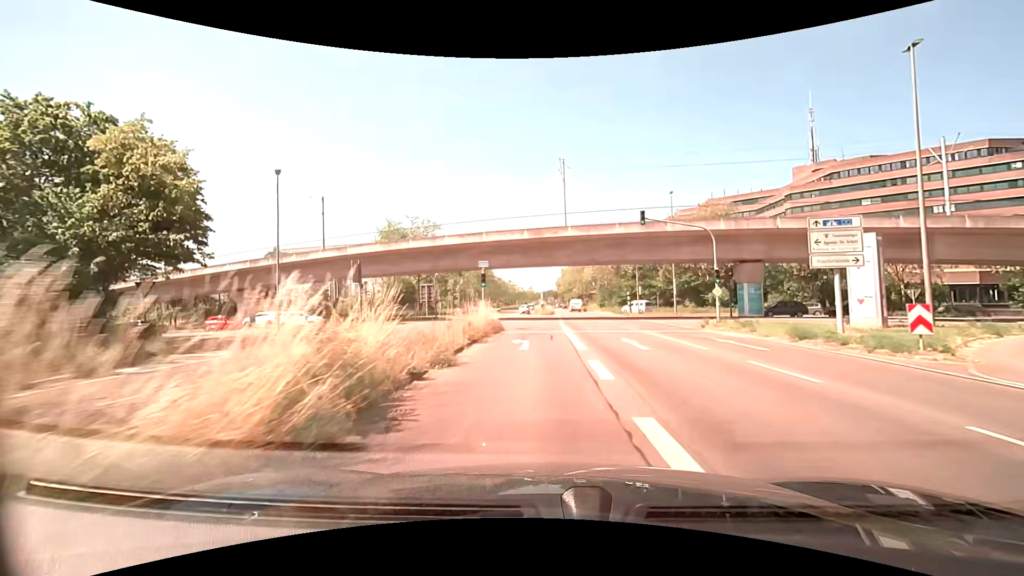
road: secondary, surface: asphalt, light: Day
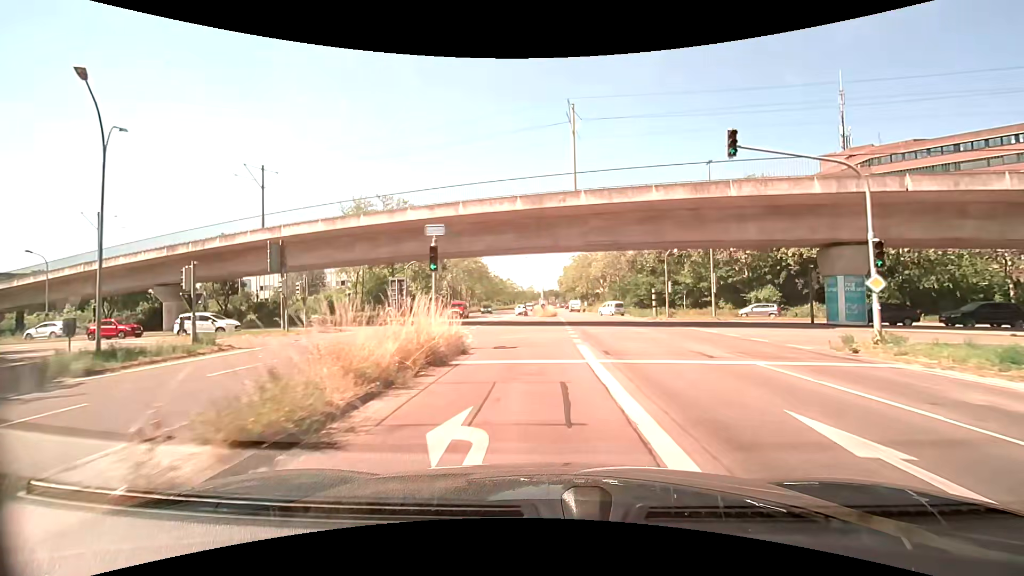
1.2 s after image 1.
(-0.2, +13.1) m; 0°
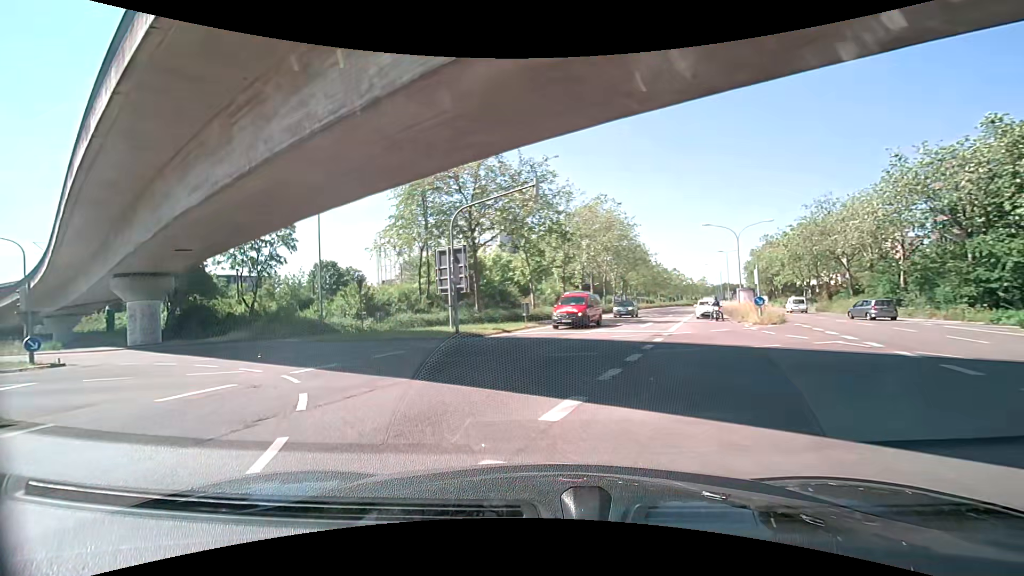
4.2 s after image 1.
(-2.3, +27.4) m; -19°
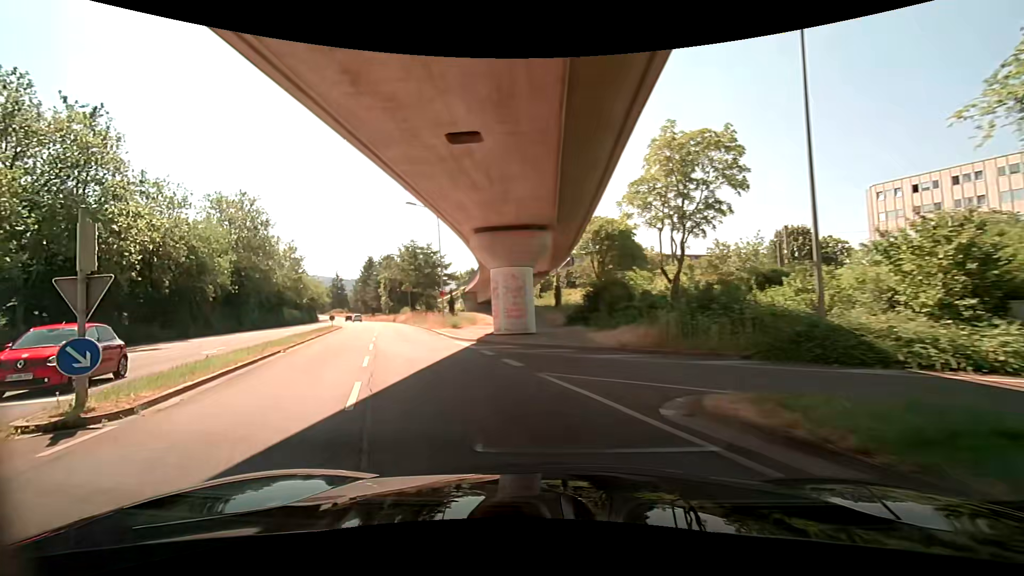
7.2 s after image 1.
(-8.1, +19.2) m; -50°
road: tertiary
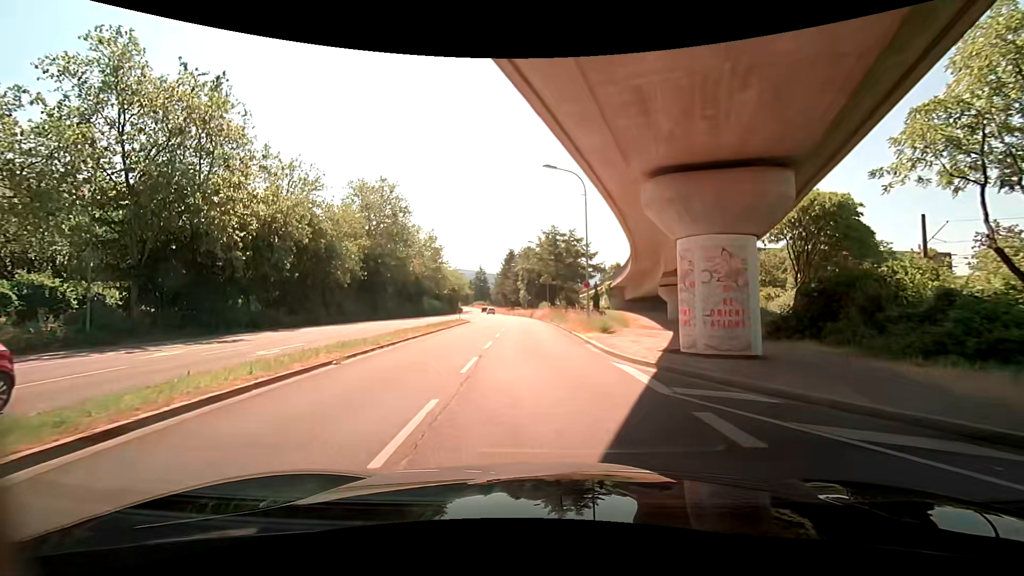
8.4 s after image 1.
(-1.5, +9.1) m; -15°
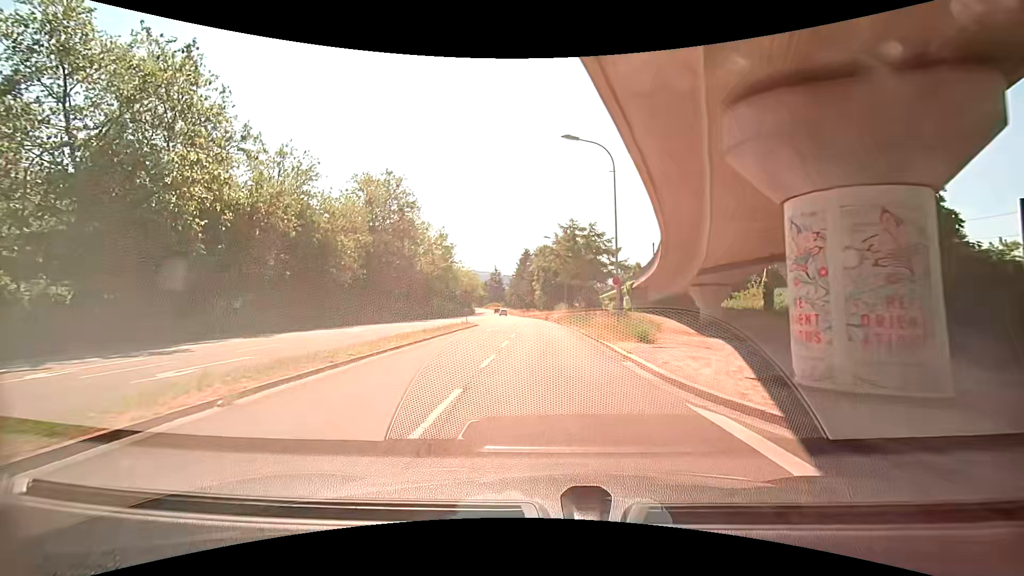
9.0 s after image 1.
(-0.1, +5.1) m; -2°
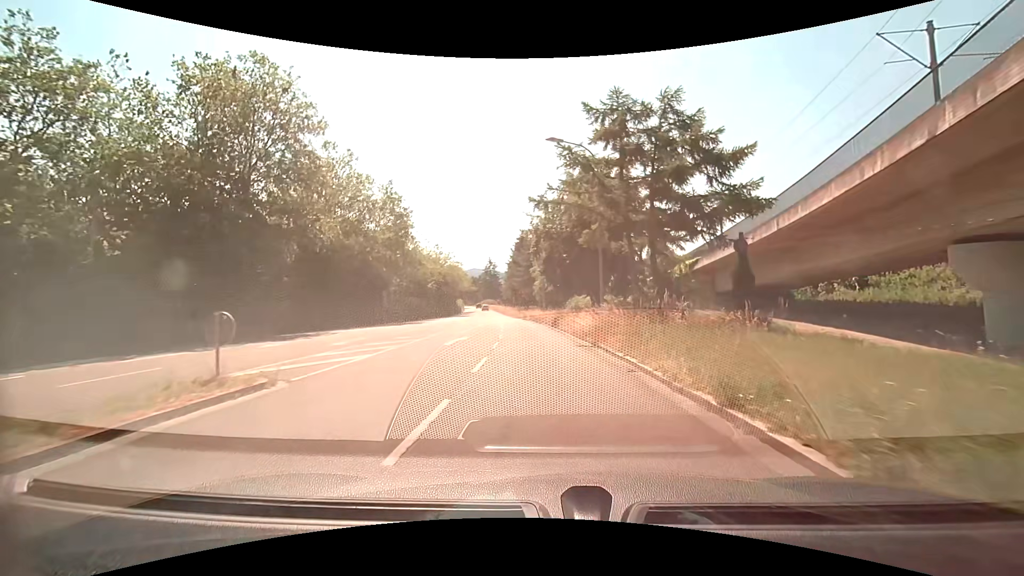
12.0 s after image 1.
(-0.2, +31.2) m; 0°
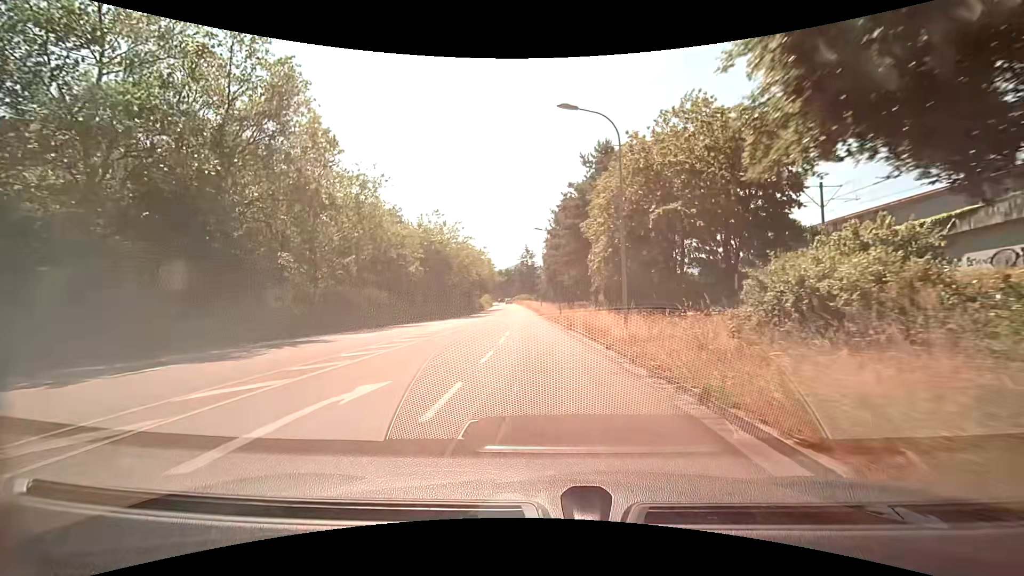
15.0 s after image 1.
(-1.5, +34.5) m; -5°
(0, +10) (0, +20) (-1, +30) (-1, +40) (-2, +50) (-2, +60) (-3, +70) (-4, +80) (-4, +90) (-5, +100) m
